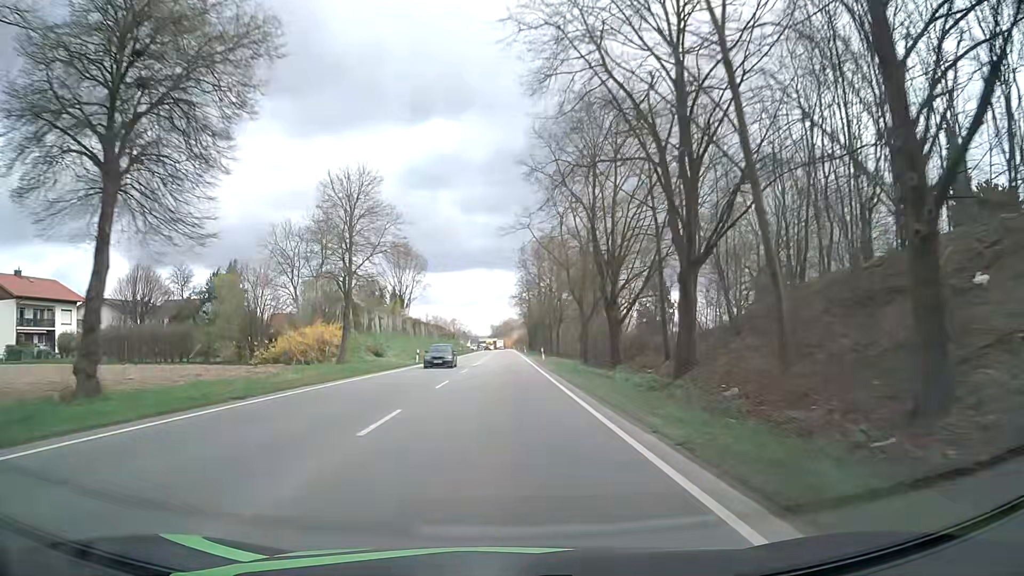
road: primary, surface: asphalt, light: Day
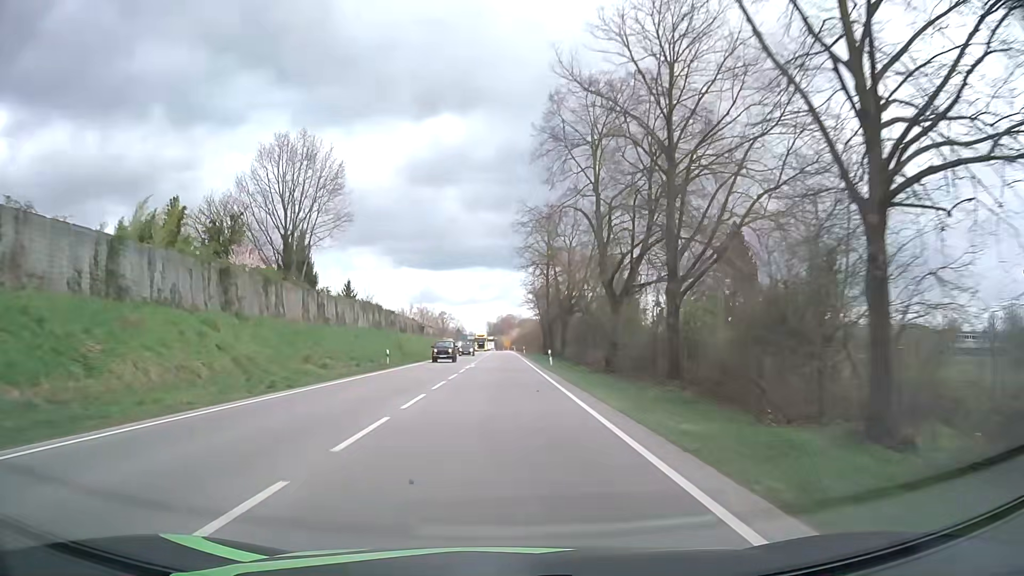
(+0.2, +60.4) m; 0°
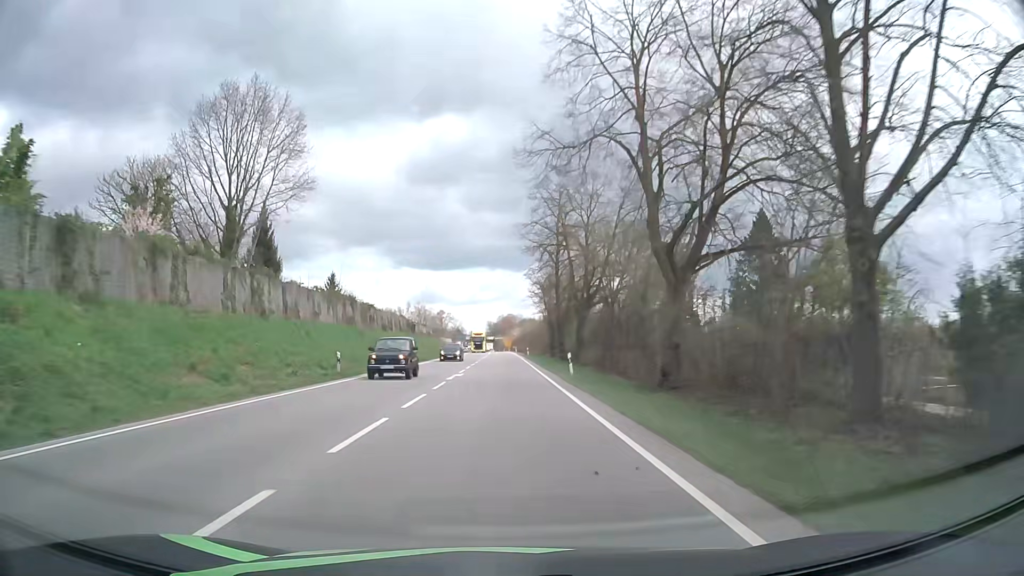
(0.0, +12.1) m; 0°
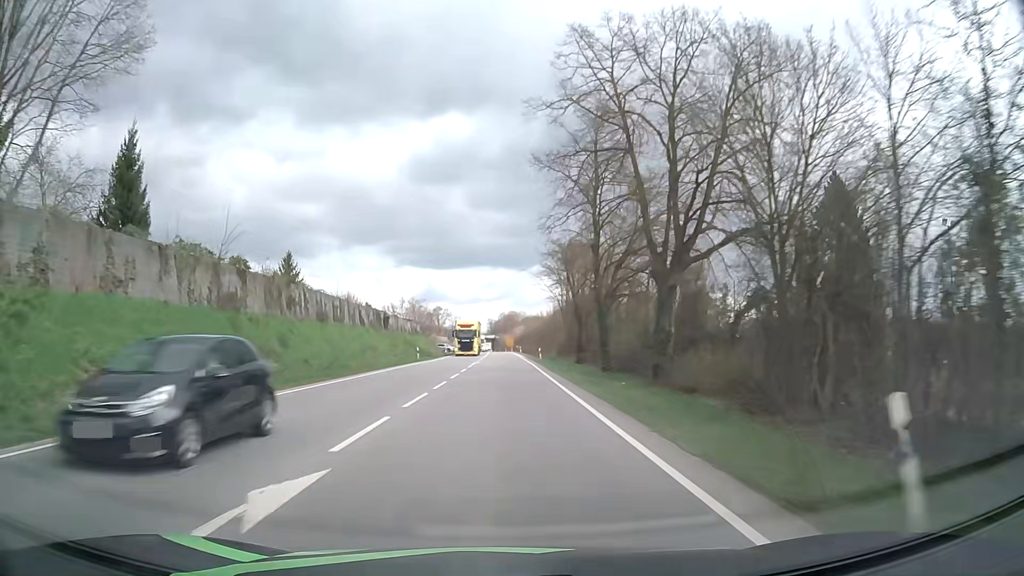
(0.0, +24.2) m; 0°
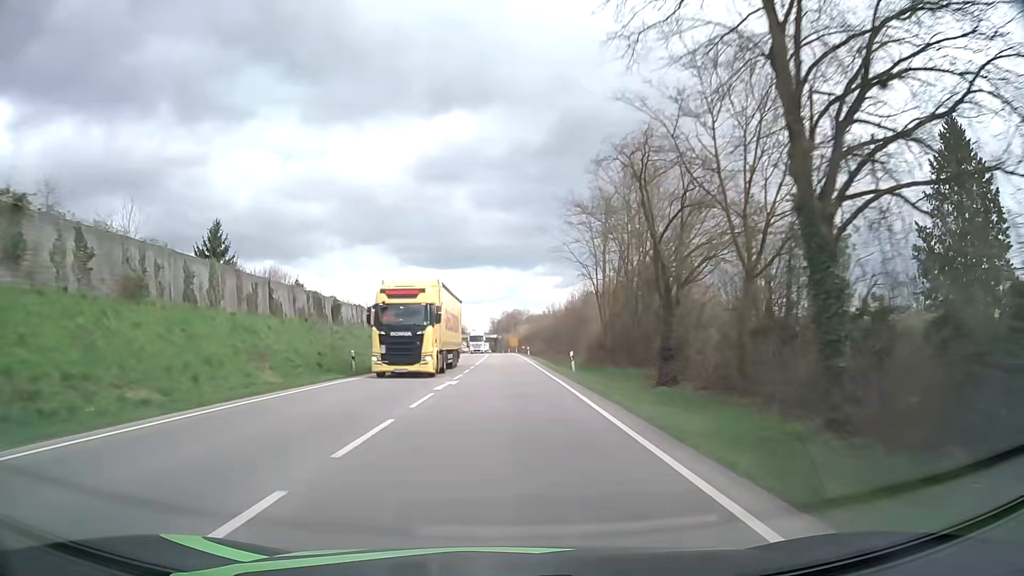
(0.0, +24.2) m; 0°
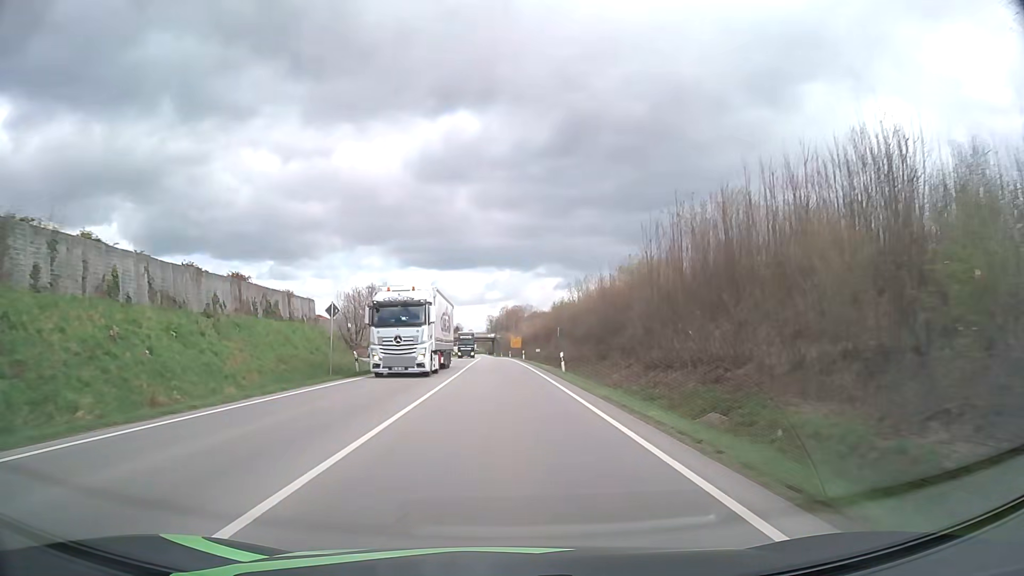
(+0.2, +48.3) m; 0°
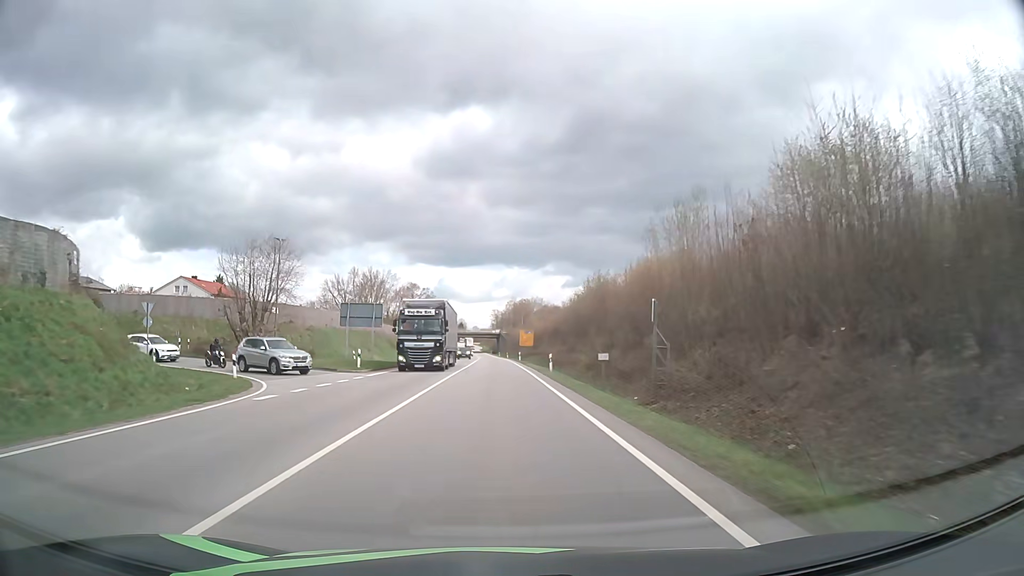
(-0.1, +36.0) m; 0°
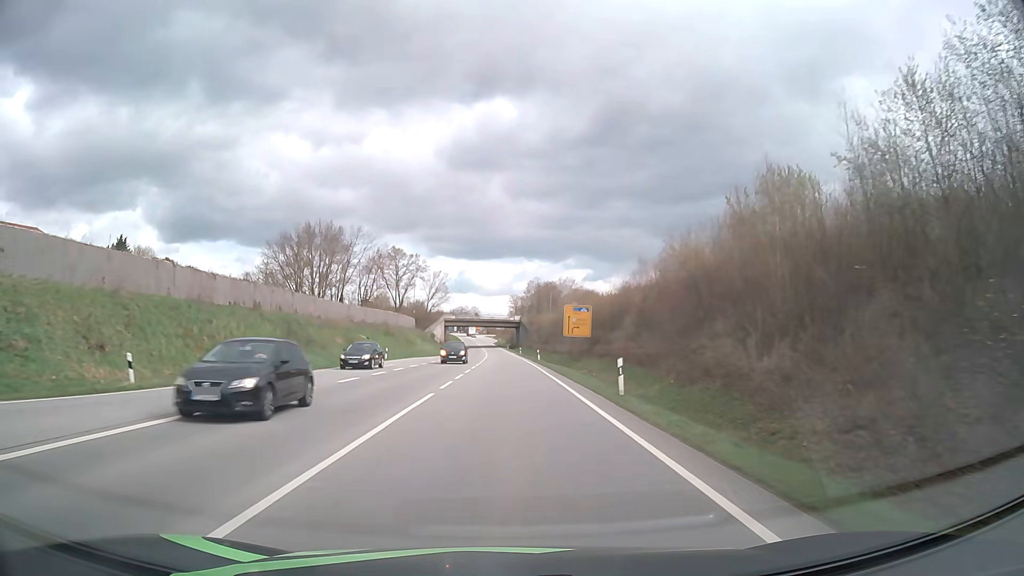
(-0.9, +59.4) m; -2°
(0, +10) (0, +20) (0, +30) (0, +40) (0, +50) (0, +60) (0, +70) (-1, +80) (-1, +90) (-1, +100) m
